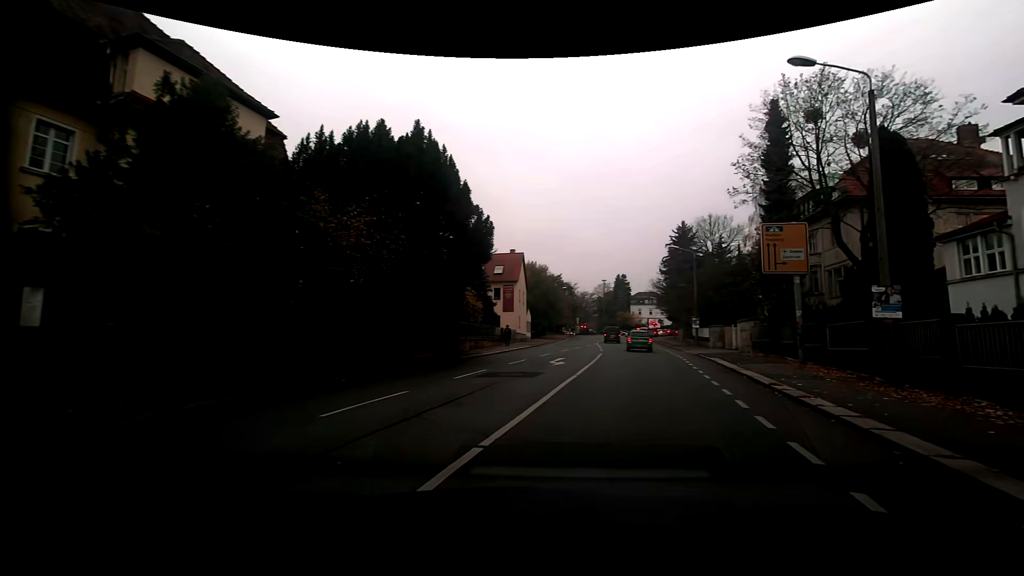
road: tertiary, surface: asphalt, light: Day
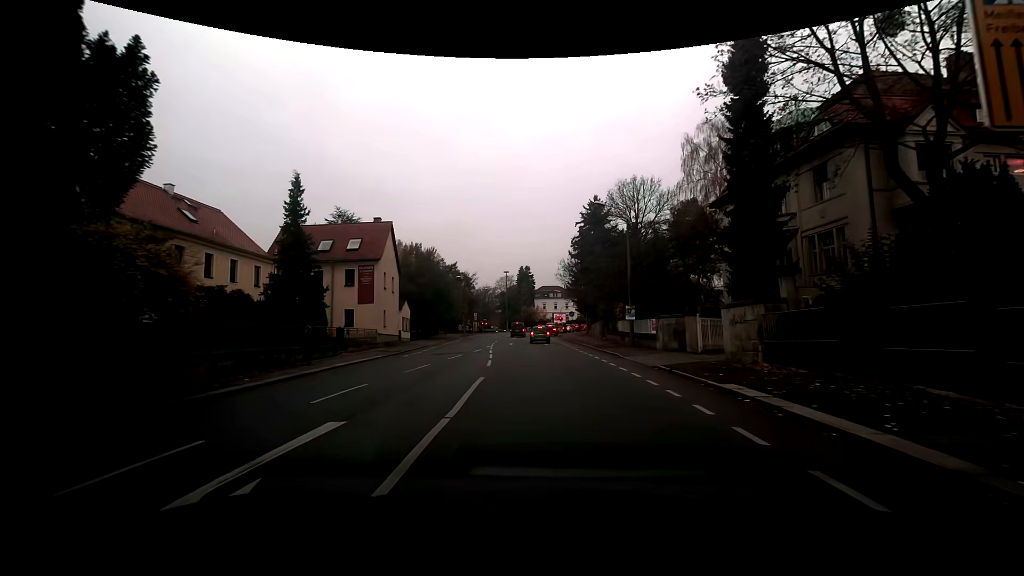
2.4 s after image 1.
(+2.0, +16.7) m; +9°
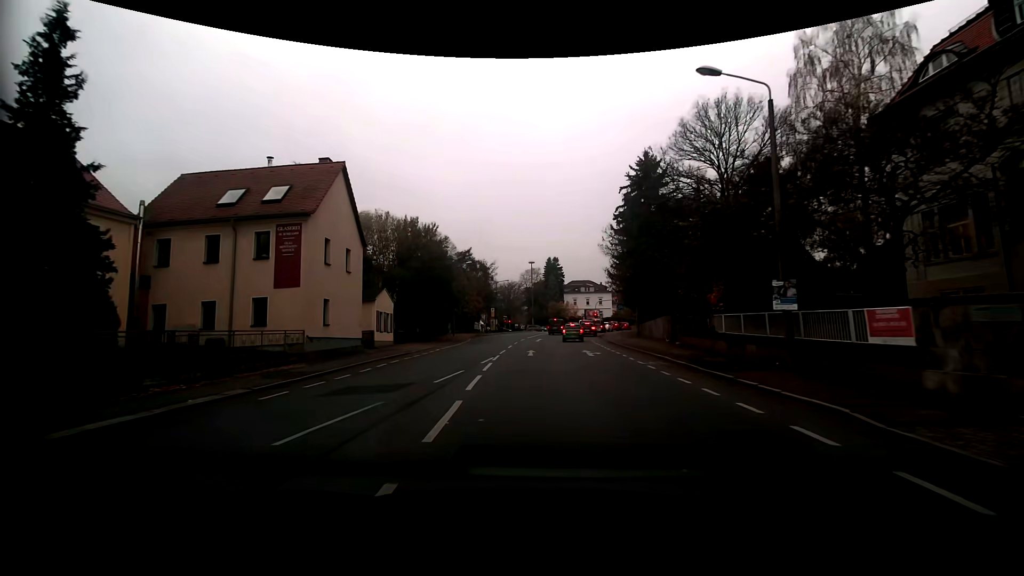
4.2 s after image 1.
(-0.4, +16.4) m; -3°
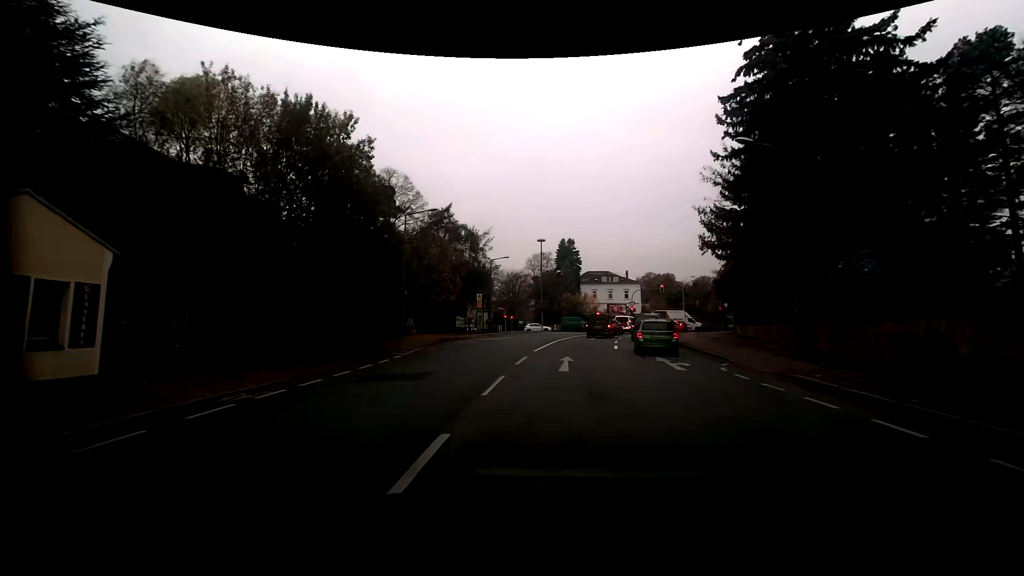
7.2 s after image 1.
(-0.7, +27.4) m; -1°
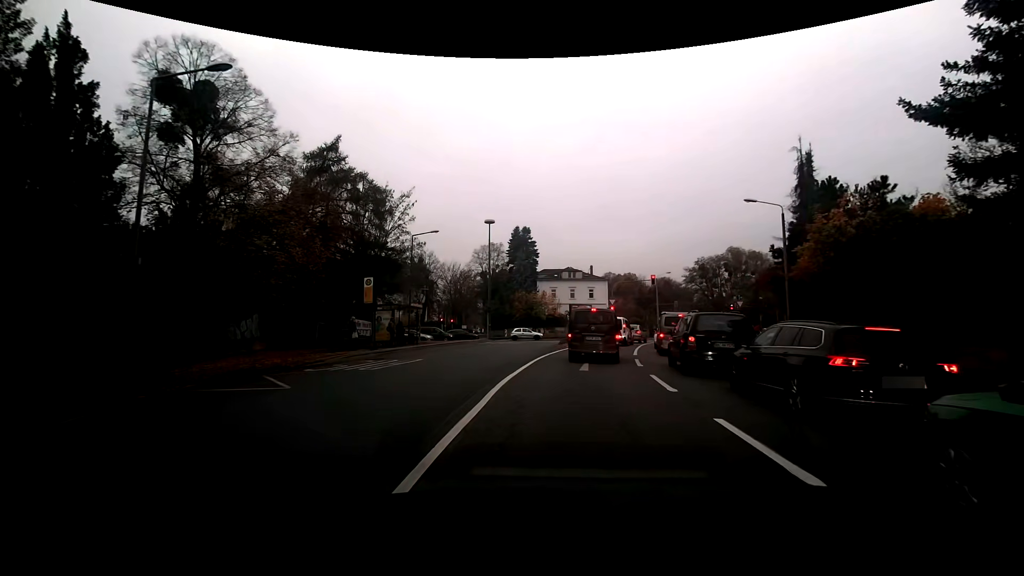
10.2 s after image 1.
(+0.6, +19.2) m; +5°
